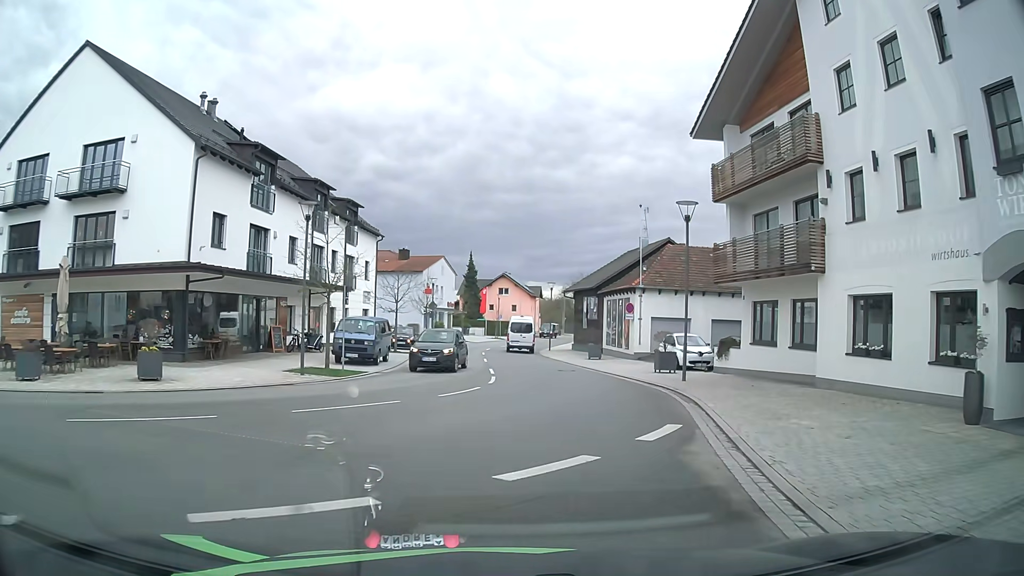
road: tertiary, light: Day
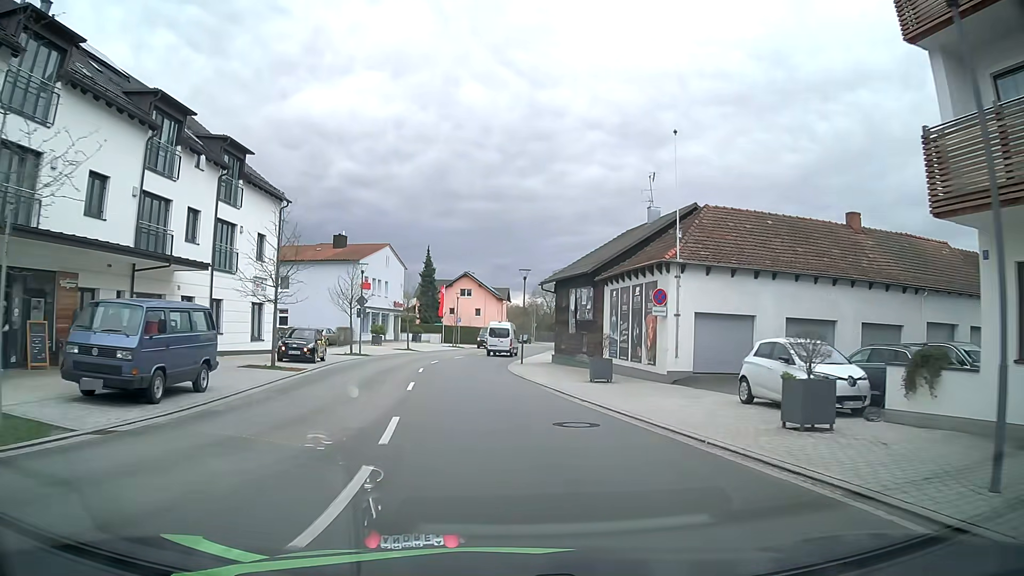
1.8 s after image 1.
(+0.5, +15.9) m; +2°
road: secondary
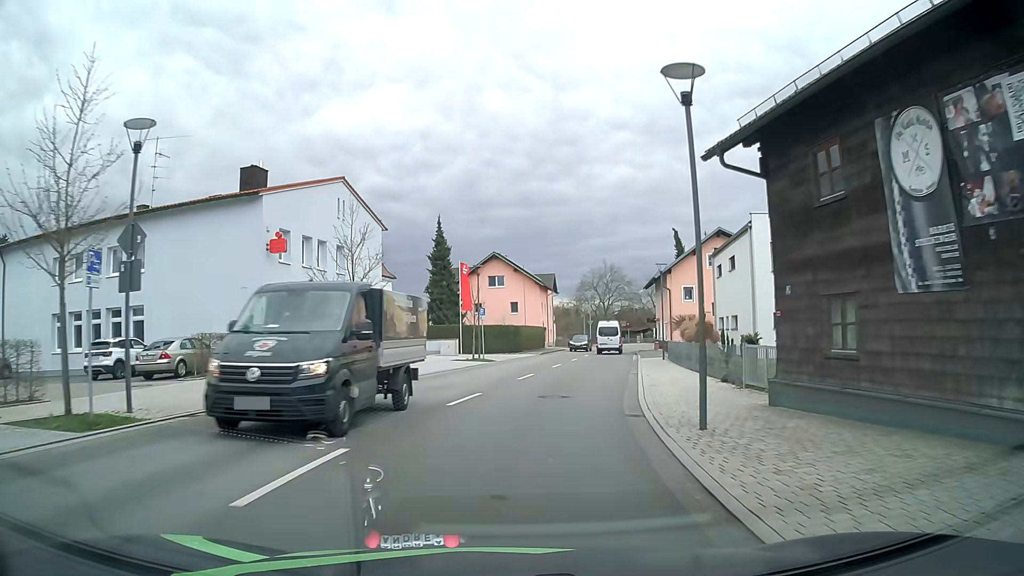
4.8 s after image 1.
(-1.1, +30.8) m; -3°
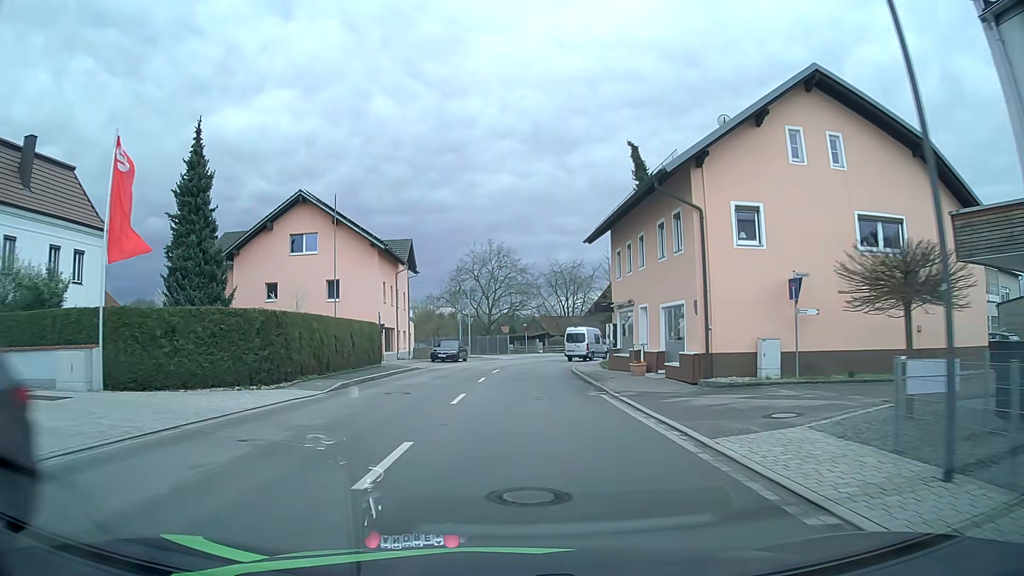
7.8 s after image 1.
(+4.0, +34.5) m; +11°
(0, +10) (0, +20) (0, +30) (+1, +40) (+4, +50) (+7, +59) (+13, +67) (+20, +74) (+28, +80) (+37, +85) m
